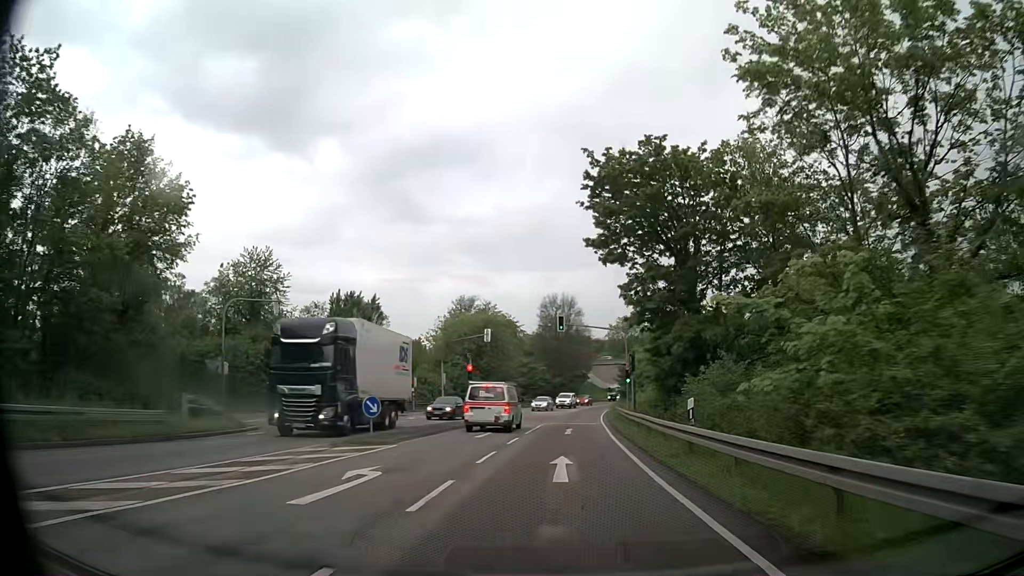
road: secondary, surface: asphalt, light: Day
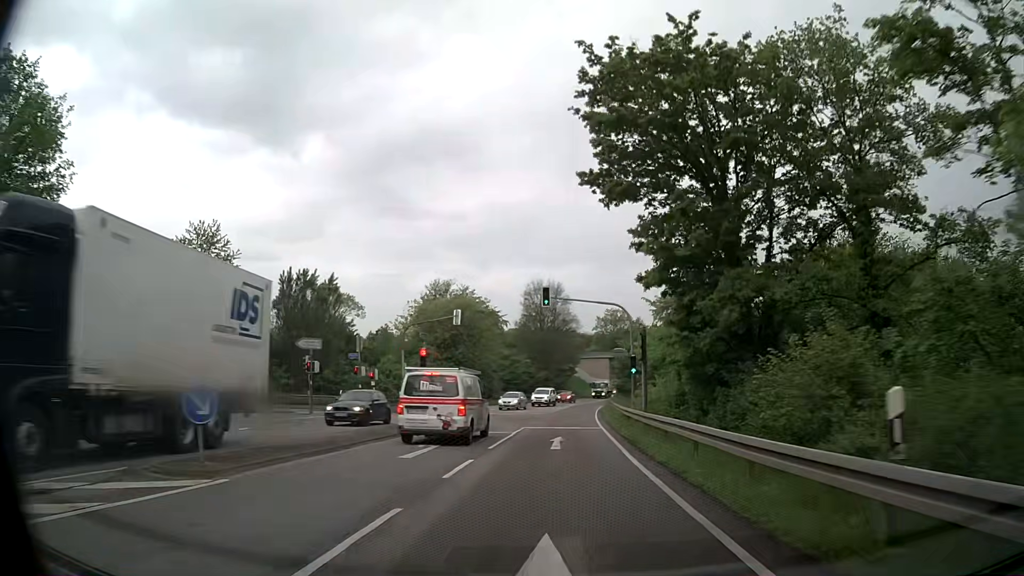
(+0.1, +9.3) m; +1°
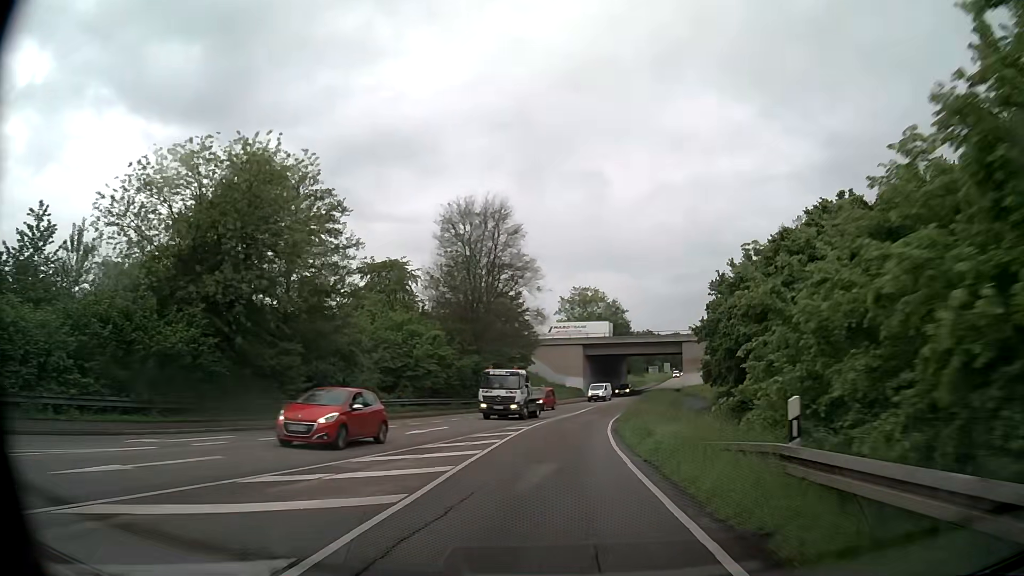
(+1.9, +46.0) m; +4°
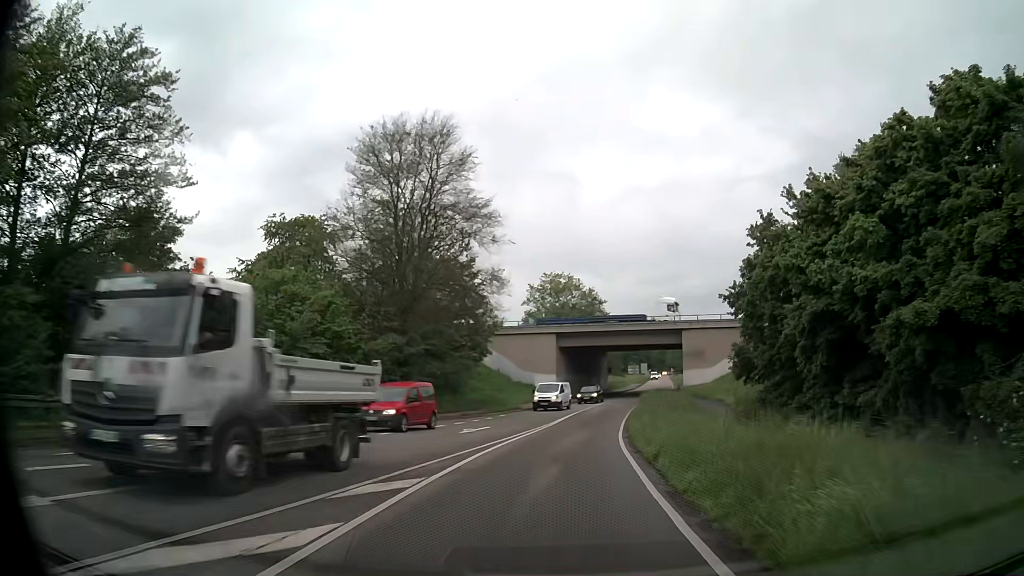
(+0.4, +18.2) m; +2°
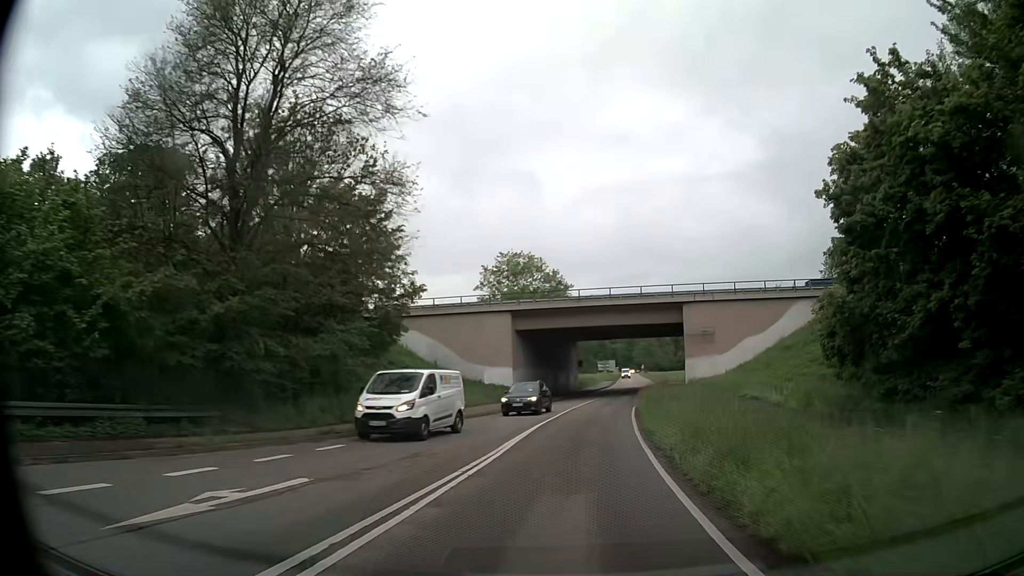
(+0.5, +18.2) m; +3°
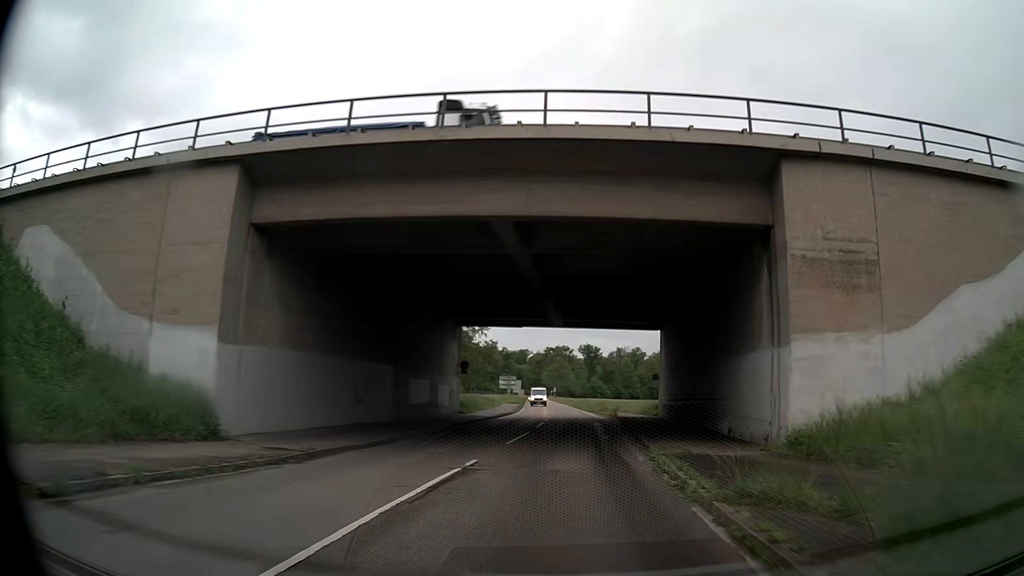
(+2.9, +36.2) m; +8°
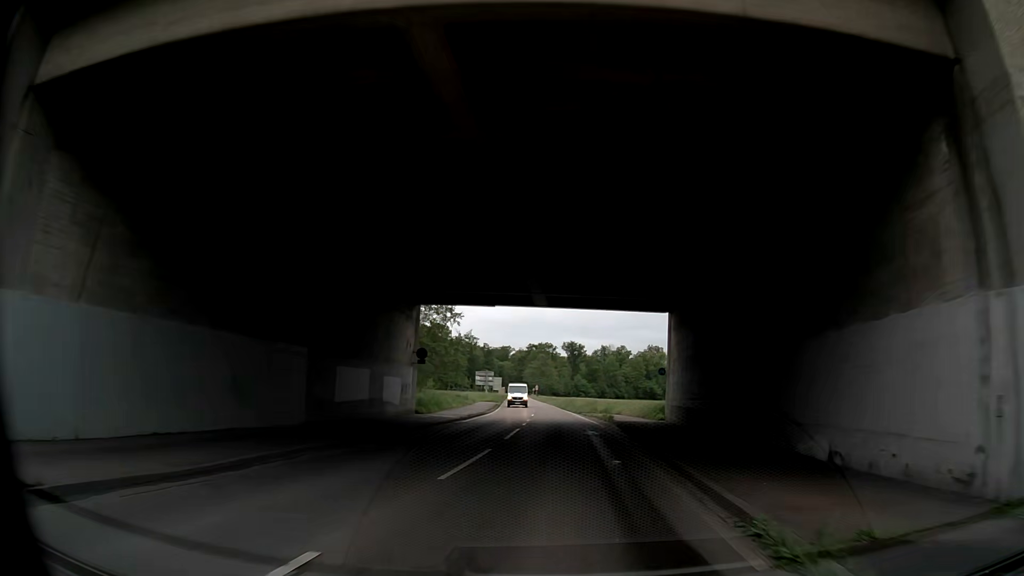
(+0.2, +9.1) m; +2°
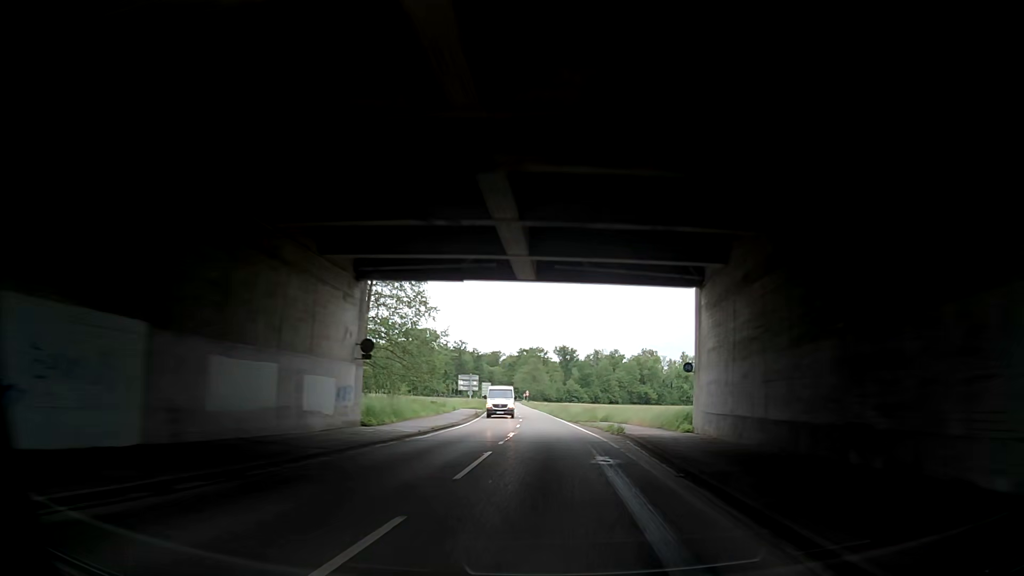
(+0.1, +9.1) m; +1°
(0, +10) (0, +20) (-1, +30) (-1, +40) (-1, +50) (-2, +60) (-2, +70) (-3, +80) (-3, +90) (-4, +100) m
